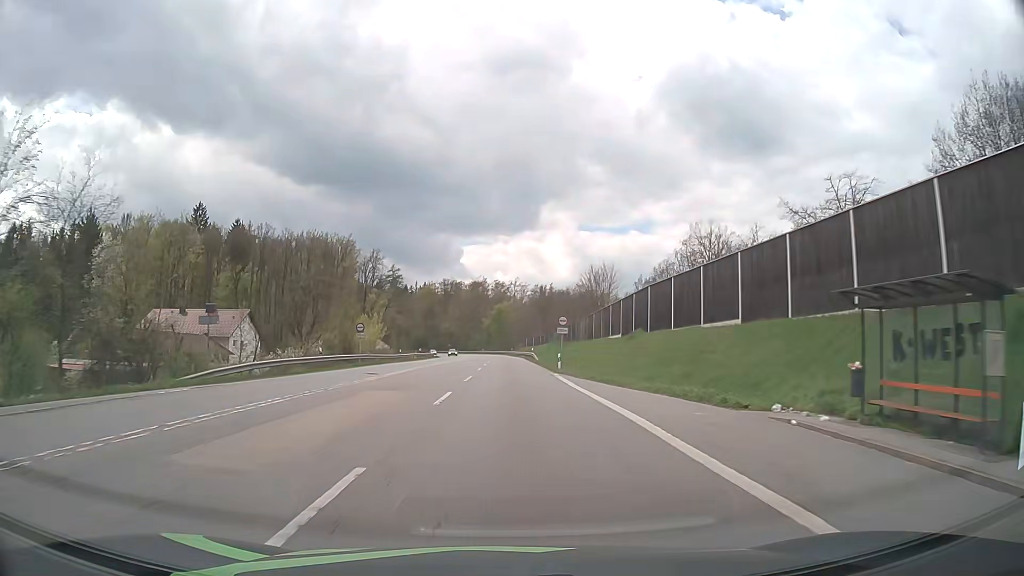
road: secondary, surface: asphalt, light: Day
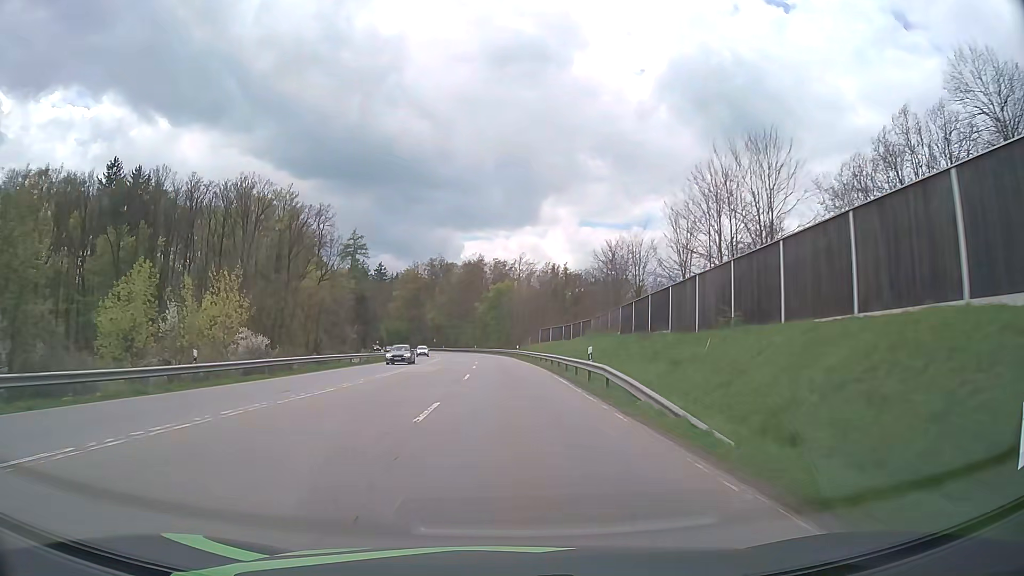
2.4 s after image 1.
(+0.2, +49.5) m; 0°
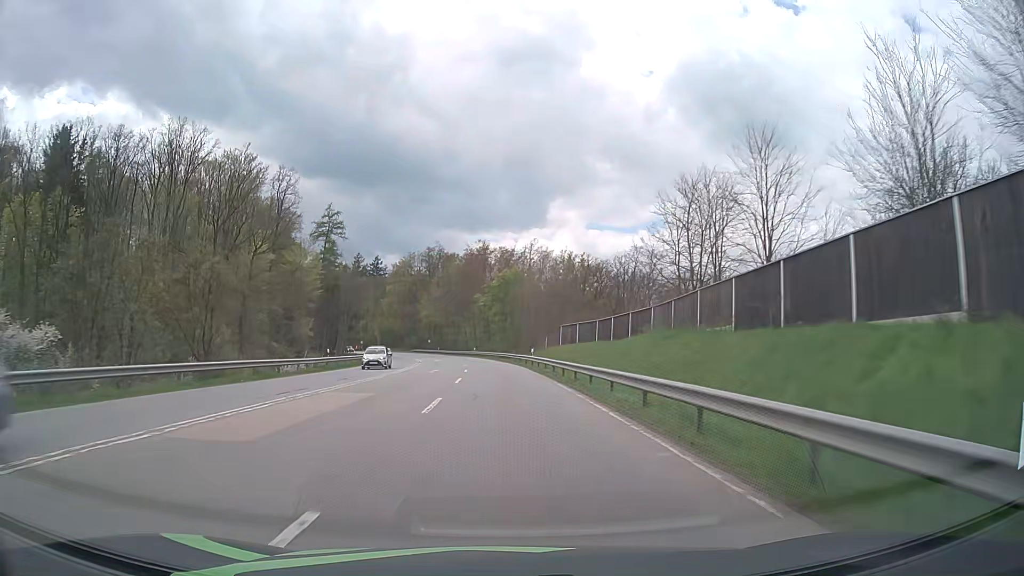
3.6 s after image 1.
(-0.1, +25.3) m; -1°
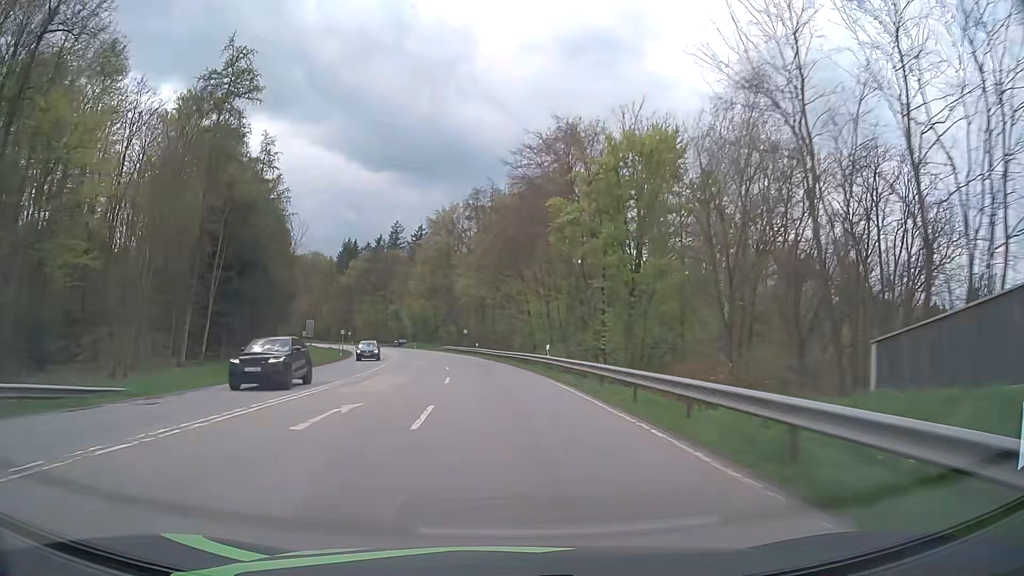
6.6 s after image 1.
(-2.9, +63.0) m; -6°
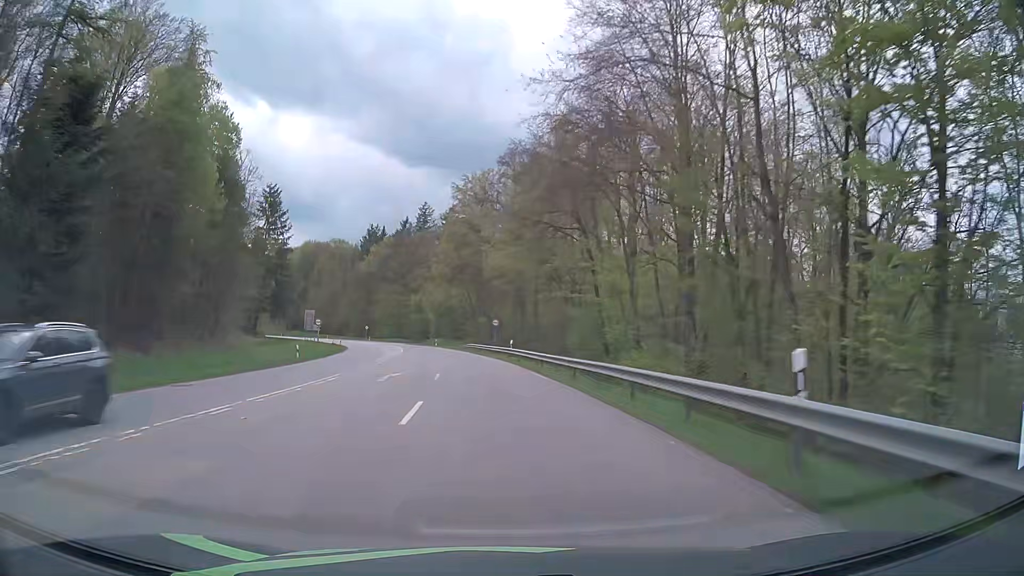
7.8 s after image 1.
(-0.7, +24.2) m; -3°
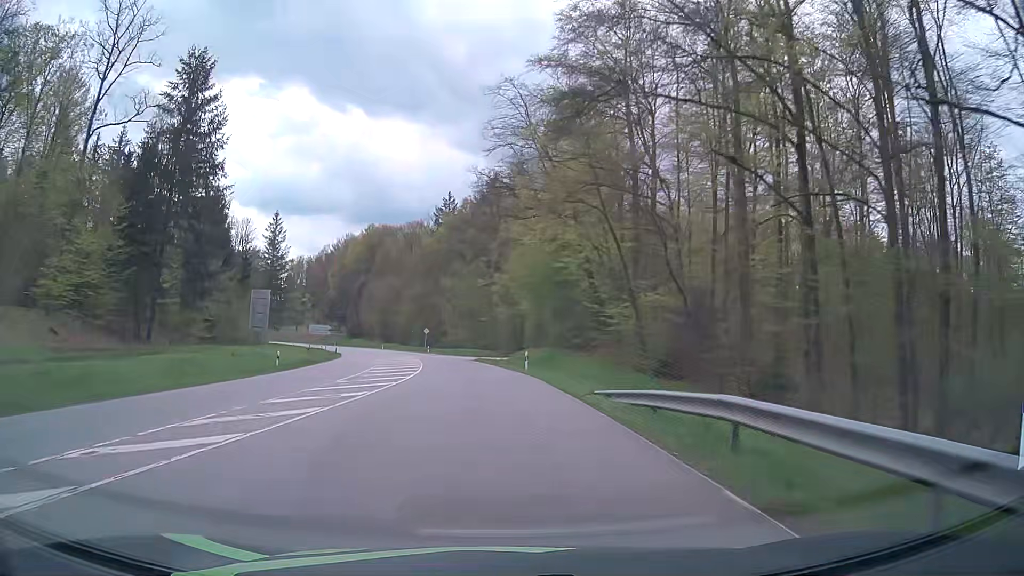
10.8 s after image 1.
(-4.7, +58.5) m; -9°
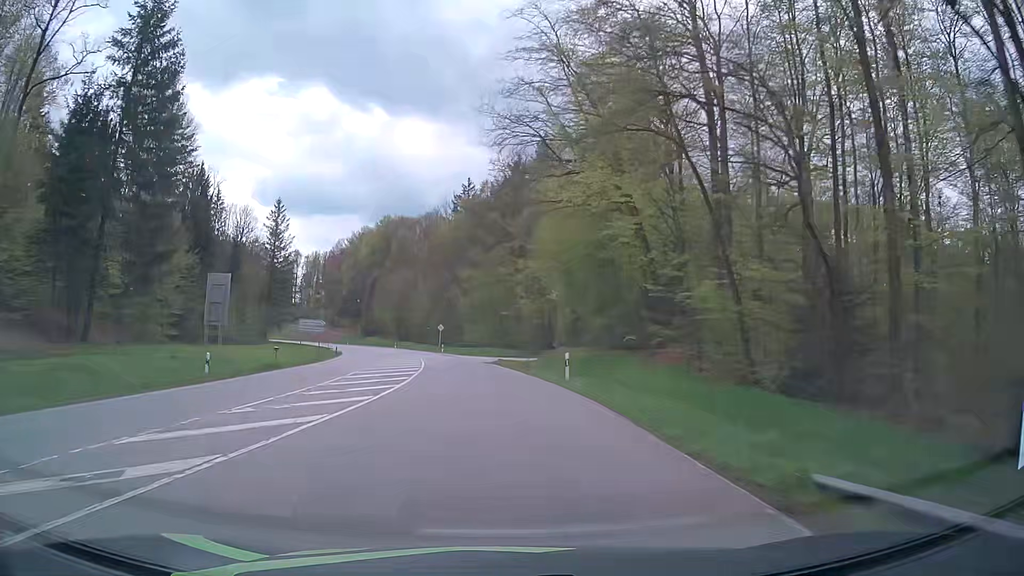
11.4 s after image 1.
(-0.2, +11.8) m; -2°
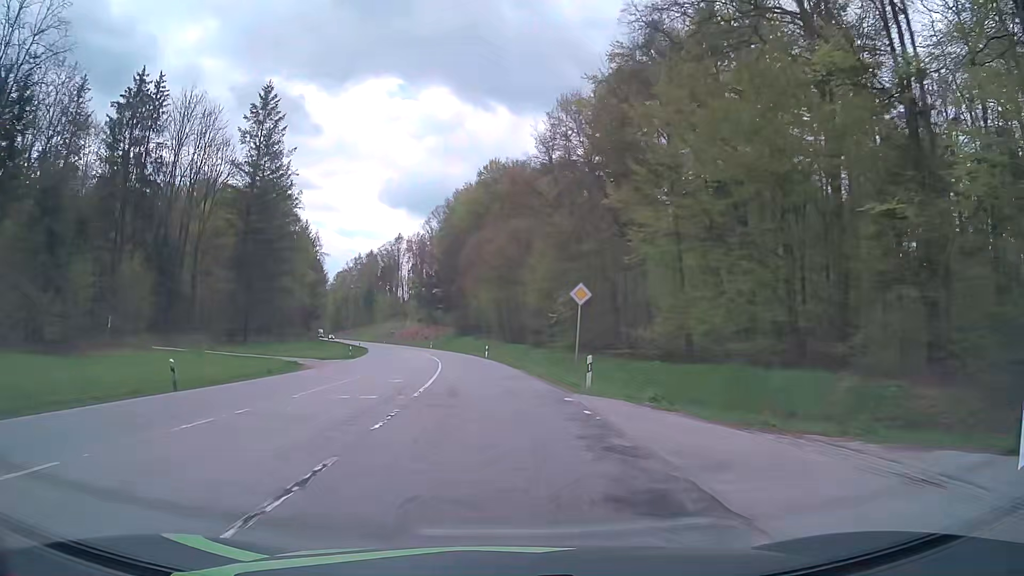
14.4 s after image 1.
(-5.5, +59.4) m; -10°
(0, +10) (-1, +20) (-2, +30) (-3, +40) (-4, +50) (-6, +60) (-8, +69) (-10, +79) (-12, +89) (-14, +99) m
